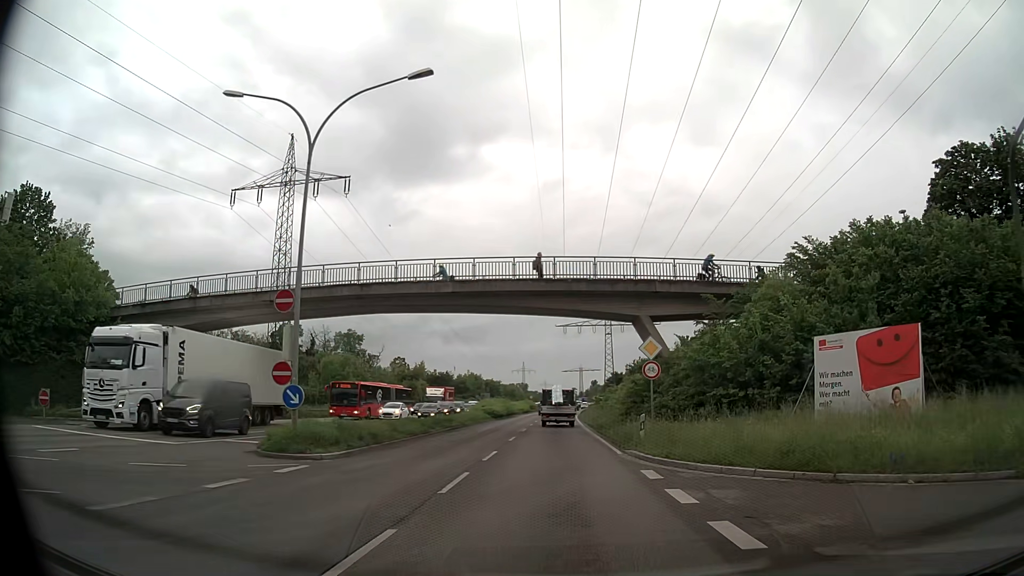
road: primary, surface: asphalt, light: Day
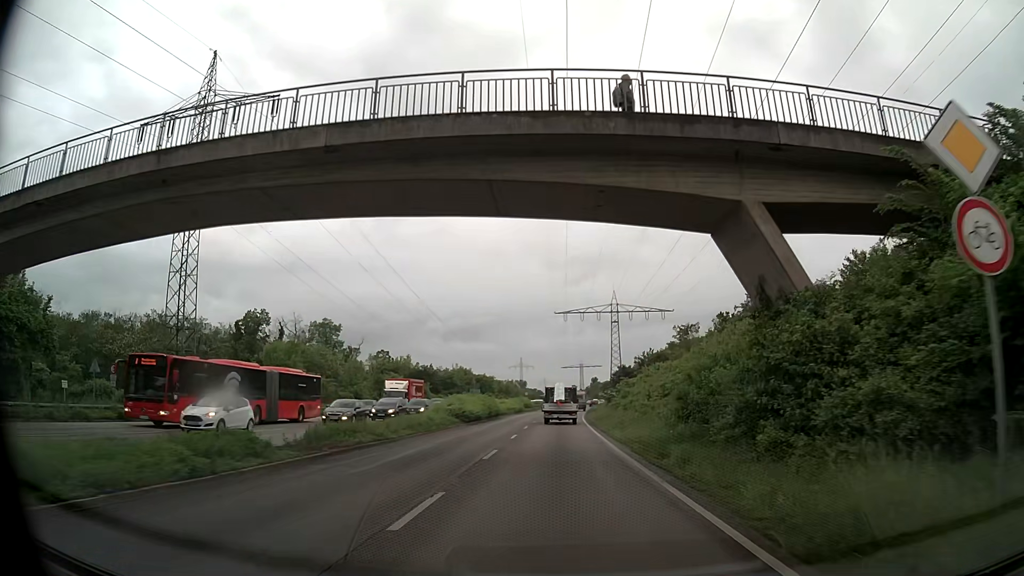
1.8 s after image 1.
(0.0, +18.4) m; 0°
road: trunk
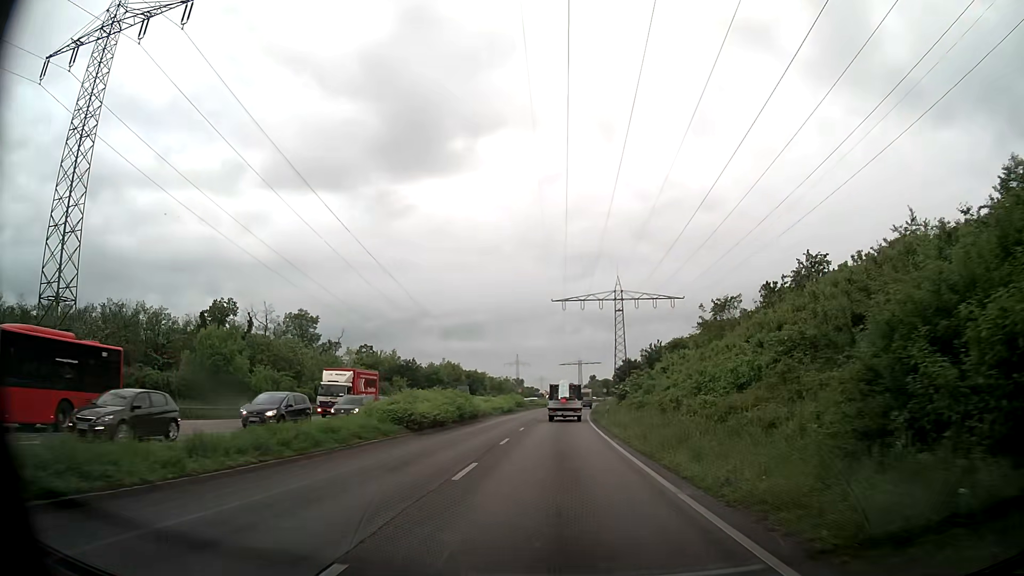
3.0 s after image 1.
(0.0, +13.9) m; 0°
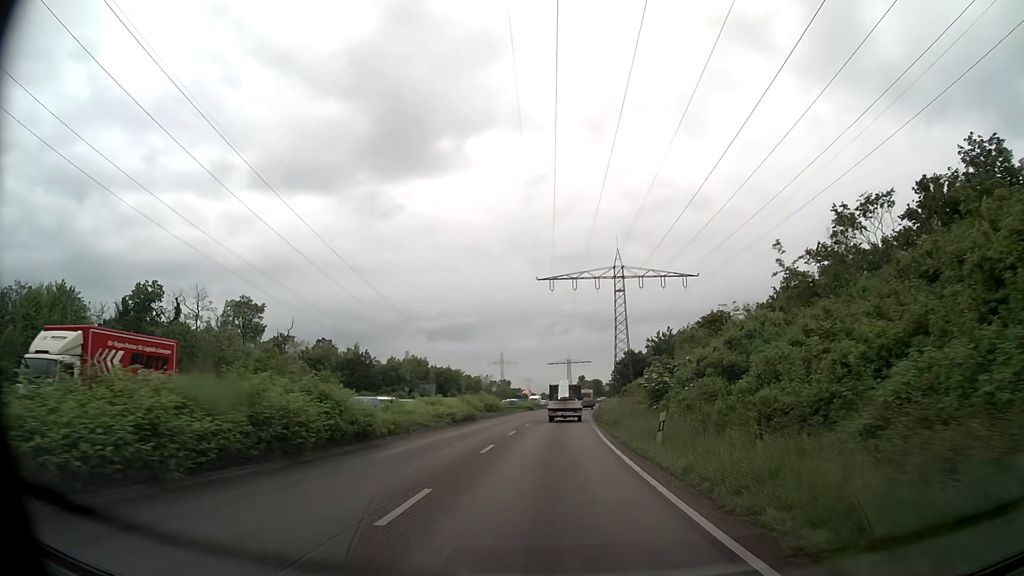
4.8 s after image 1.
(+0.3, +22.4) m; +1°
(0, +10) (0, +20) (0, +30) (+1, +40) (+1, +50) (+1, +60) (+2, +70) (+2, +80) (+3, +90) (+4, +100) m
